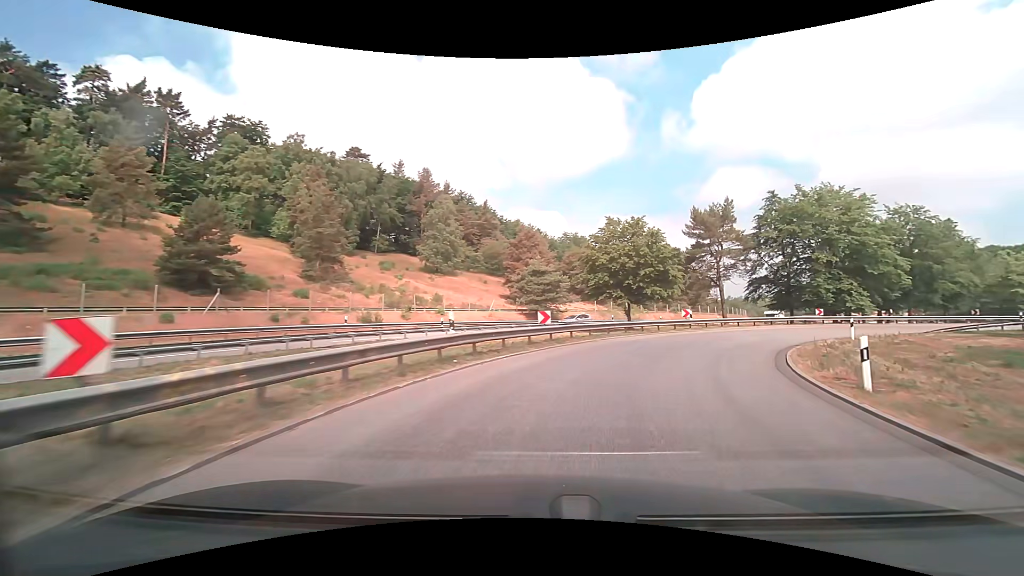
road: motorway_link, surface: asphalt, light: Day
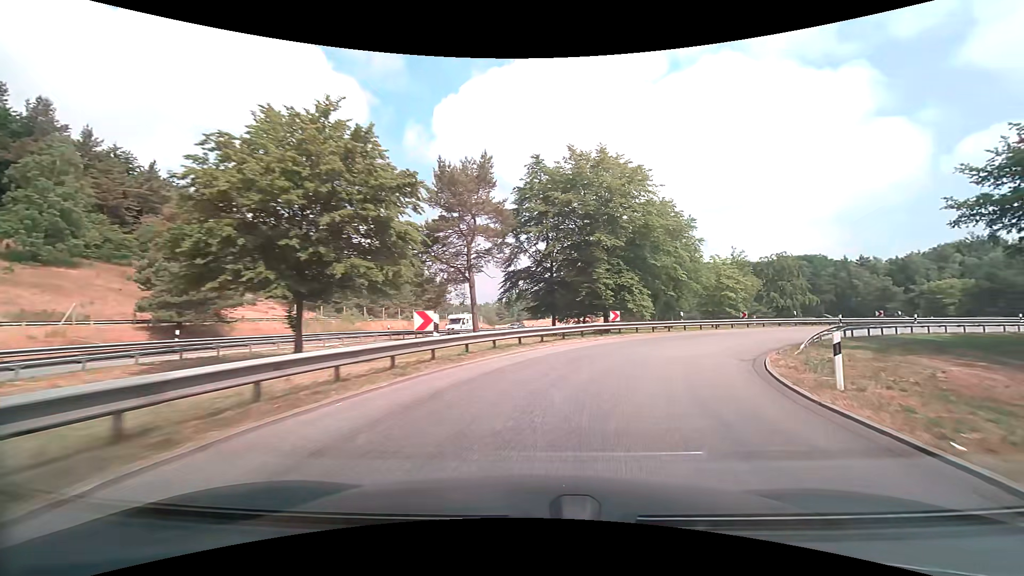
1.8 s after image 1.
(+5.4, +20.8) m; +29°
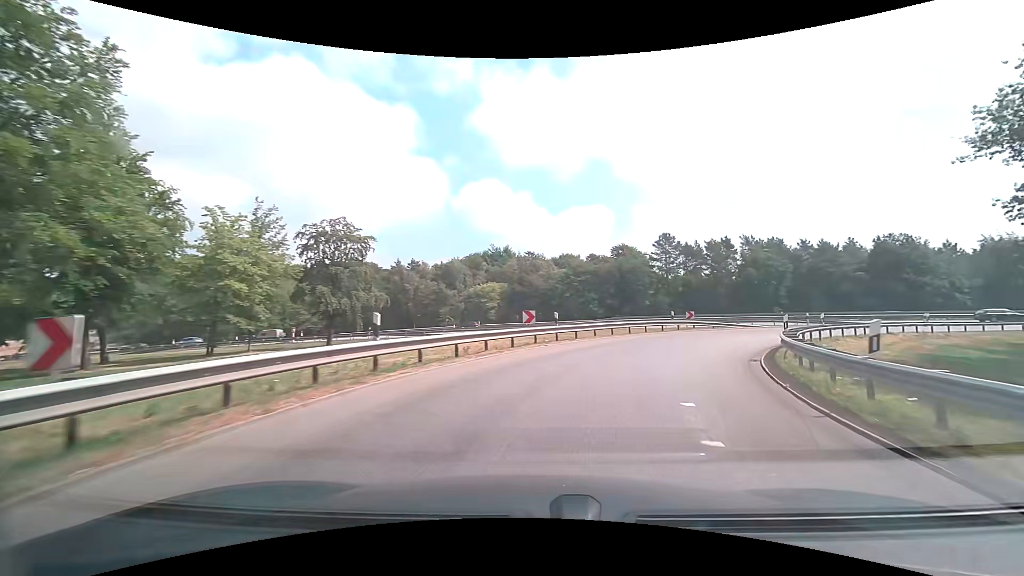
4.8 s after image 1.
(+14.6, +32.7) m; +48°
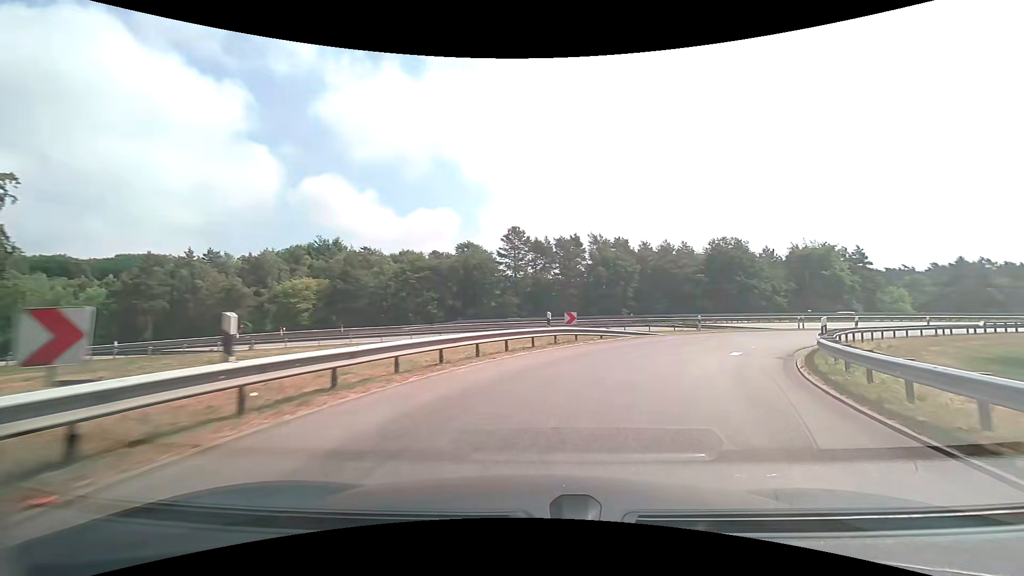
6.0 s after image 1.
(+2.2, +14.9) m; +17°
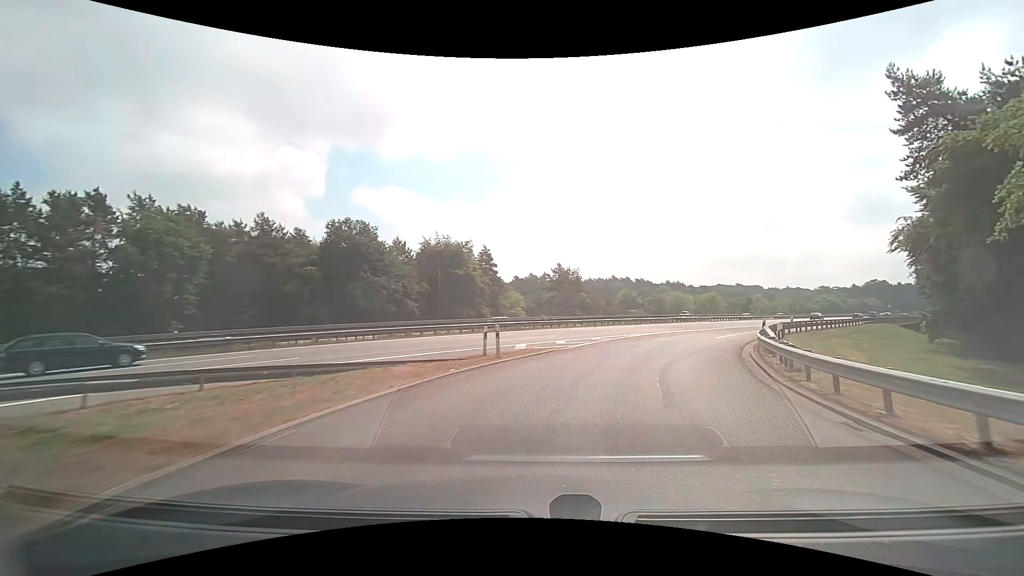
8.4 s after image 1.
(+10.7, +28.1) m; +41°
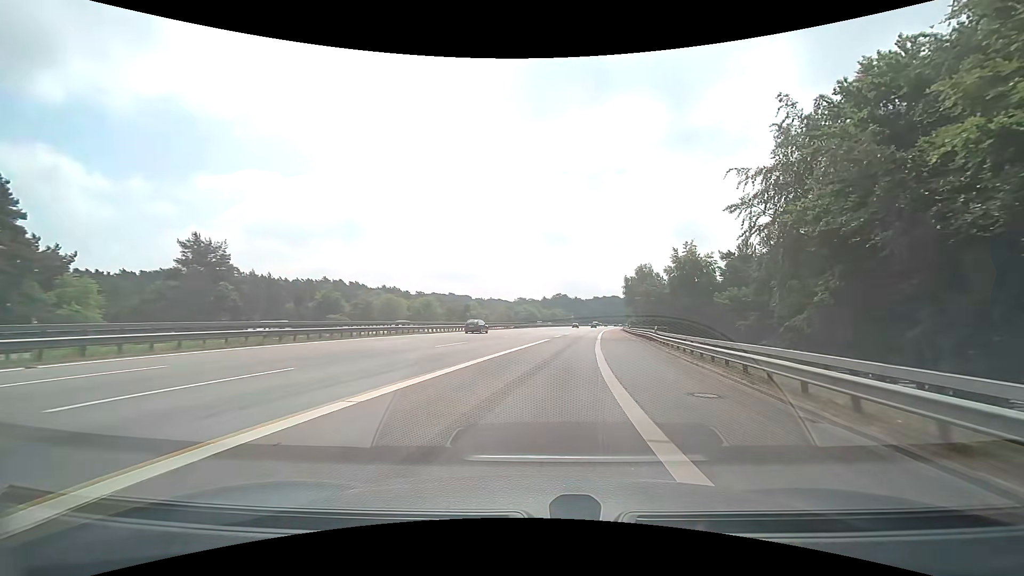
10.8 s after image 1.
(+11.1, +34.8) m; +31°
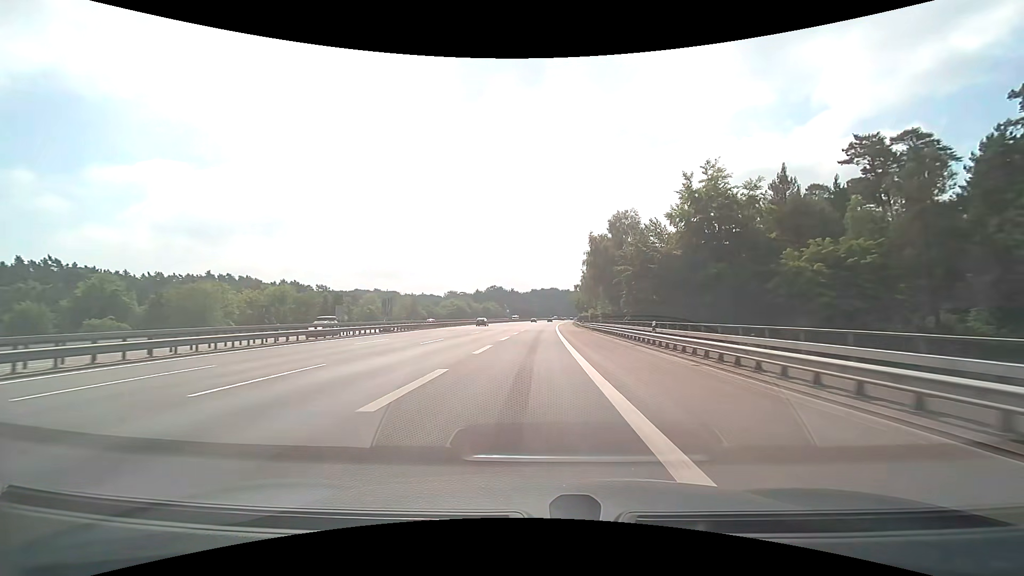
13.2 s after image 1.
(+6.3, +51.7) m; +9°
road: motorway
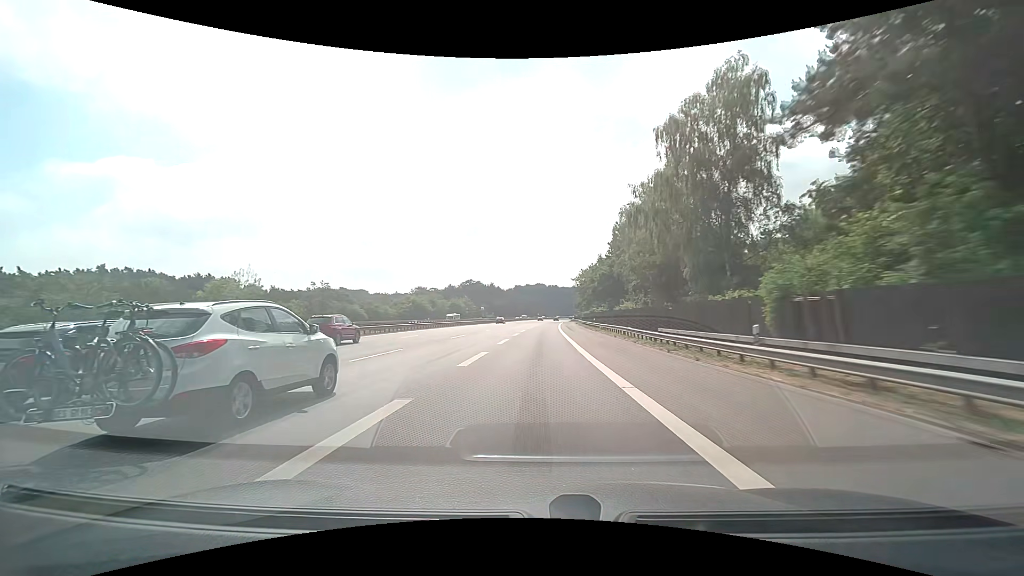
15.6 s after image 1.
(+0.5, +65.2) m; +1°
(0, +10) (0, +20) (0, +30) (0, +40) (0, +50) (+1, +60) (+1, +70) (+1, +80) (+1, +90) (+1, +100) m
